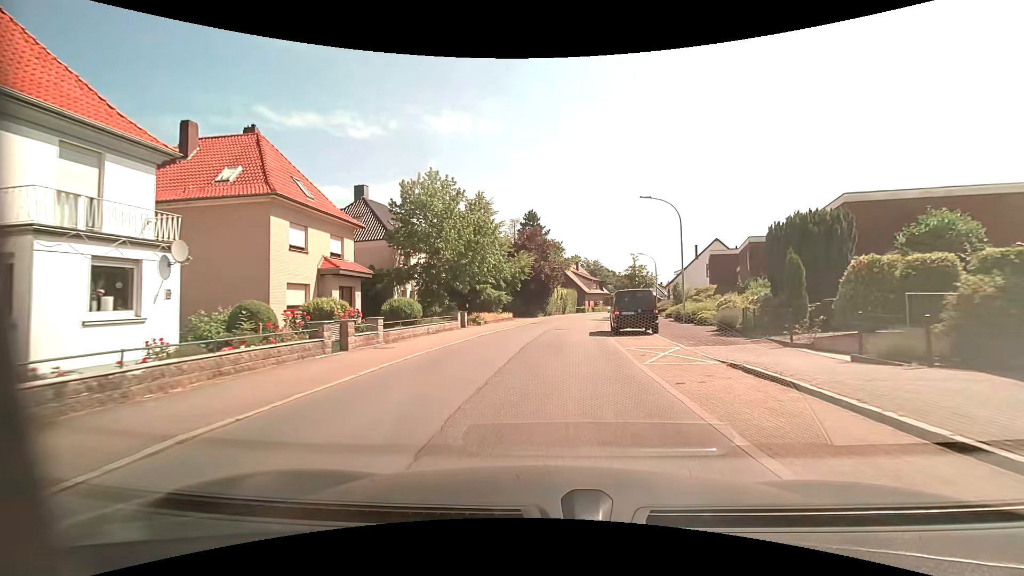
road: residential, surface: asphalt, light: Day
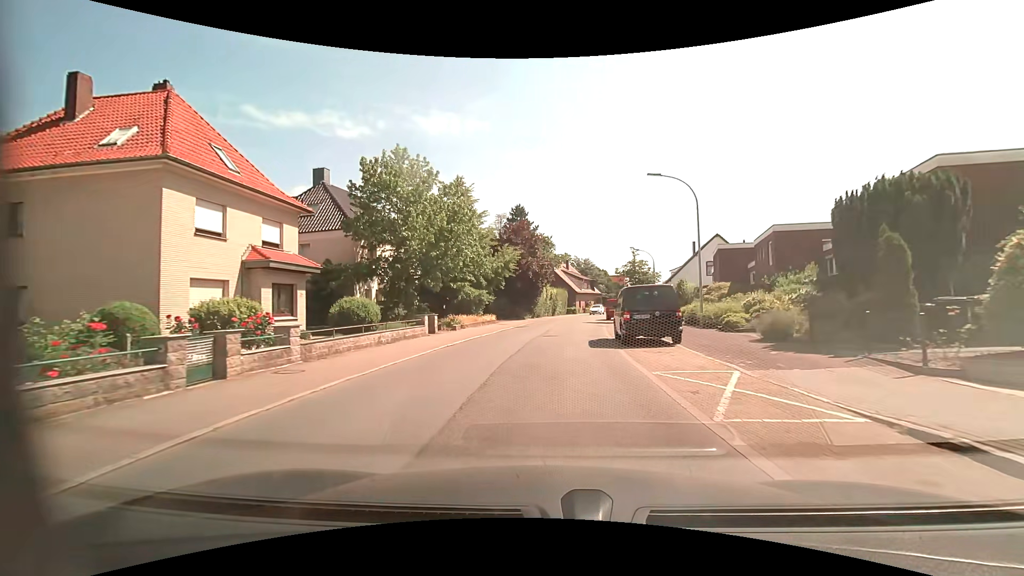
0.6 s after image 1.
(0.0, +5.5) m; +1°
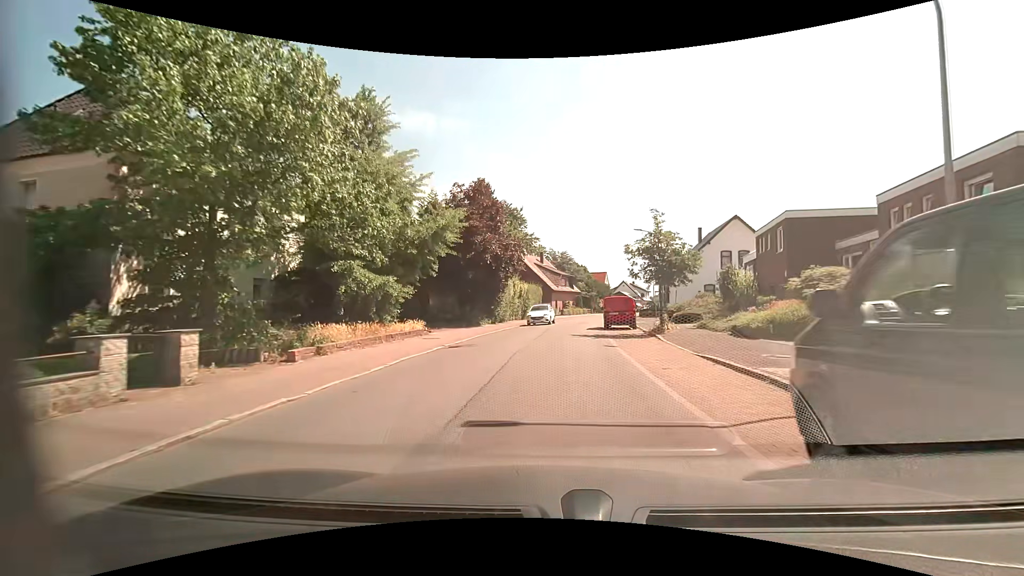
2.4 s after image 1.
(+0.4, +16.2) m; +3°
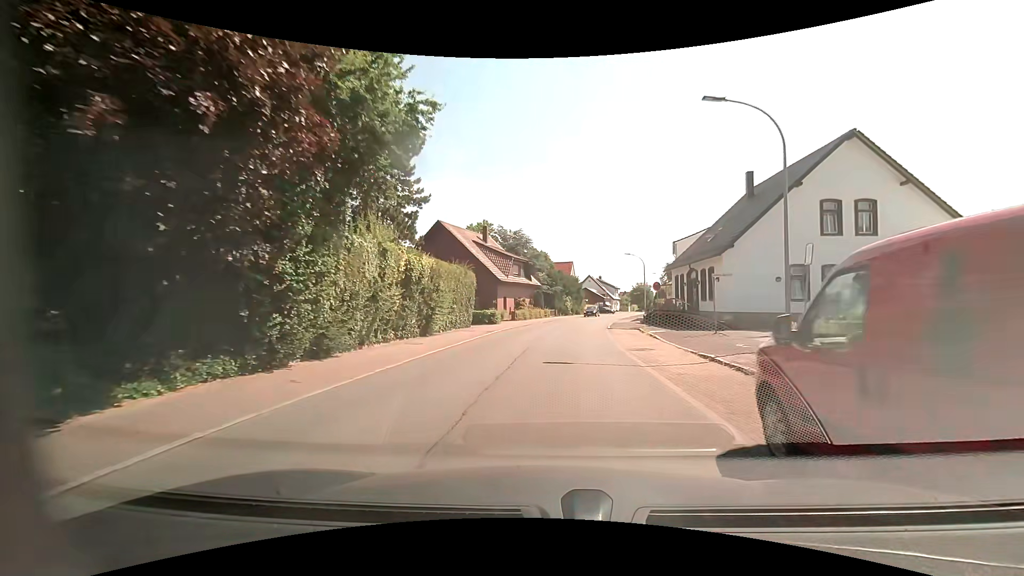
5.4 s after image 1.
(+1.3, +26.8) m; +6°
